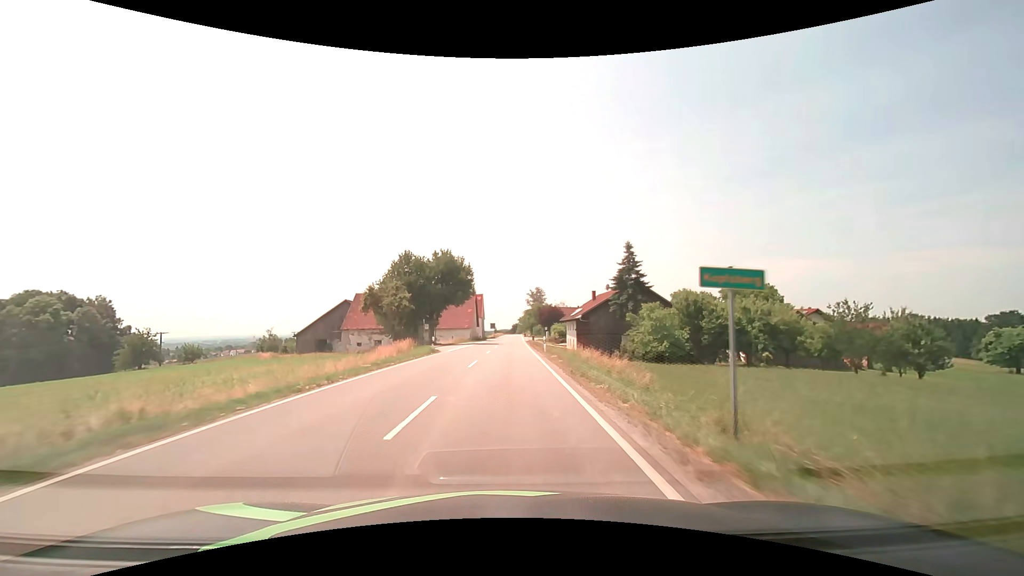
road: secondary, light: Day
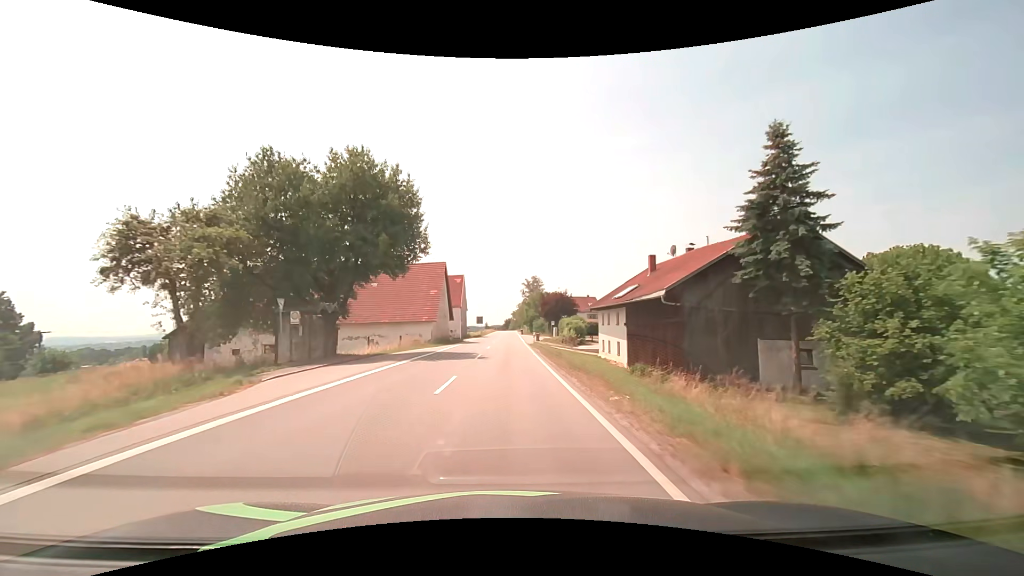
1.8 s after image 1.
(+0.3, +32.0) m; +1°
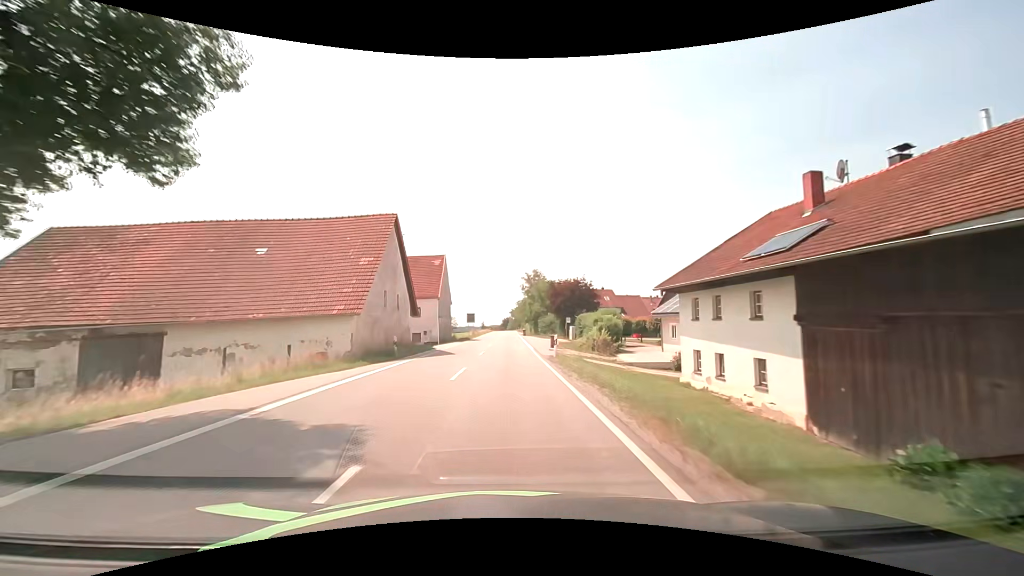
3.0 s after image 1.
(0.0, +21.5) m; 0°
(0, +10) (0, +20) (0, +30) (0, +40) (0, +50) (0, +60) (0, +70) (0, +80) (0, +90) (0, +100) m
